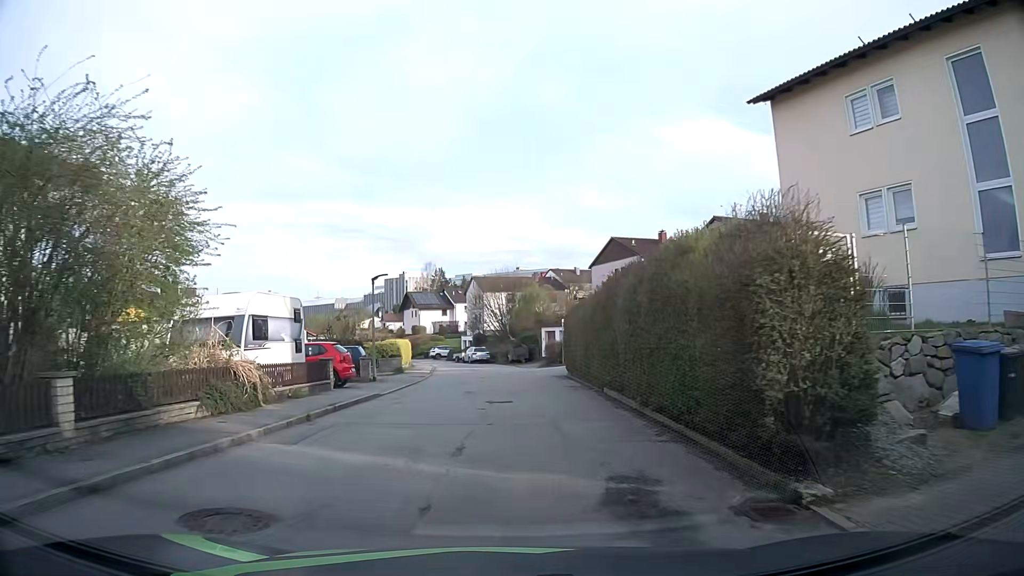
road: residential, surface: asphalt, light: Day
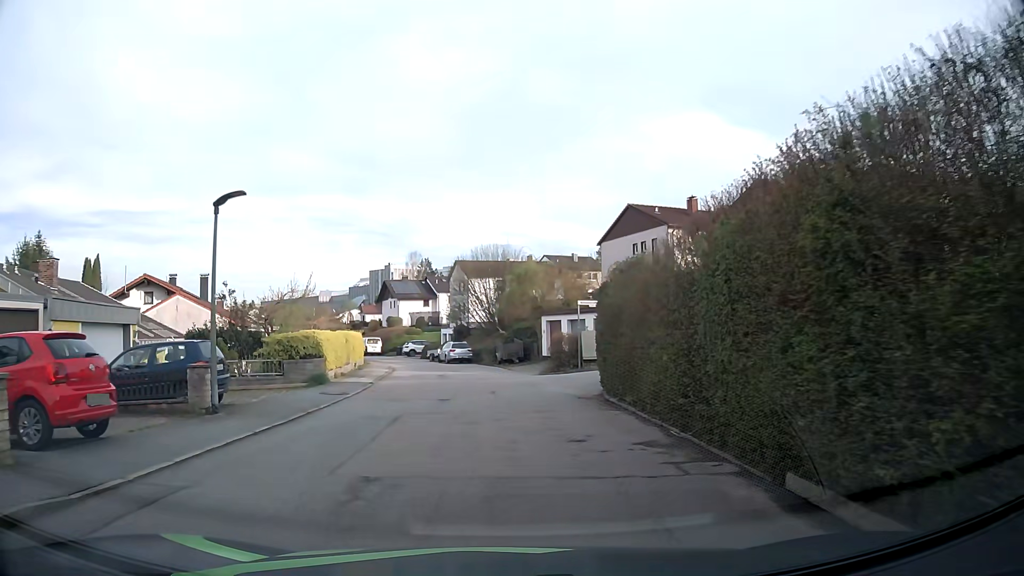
(+0.1, +13.2) m; 0°
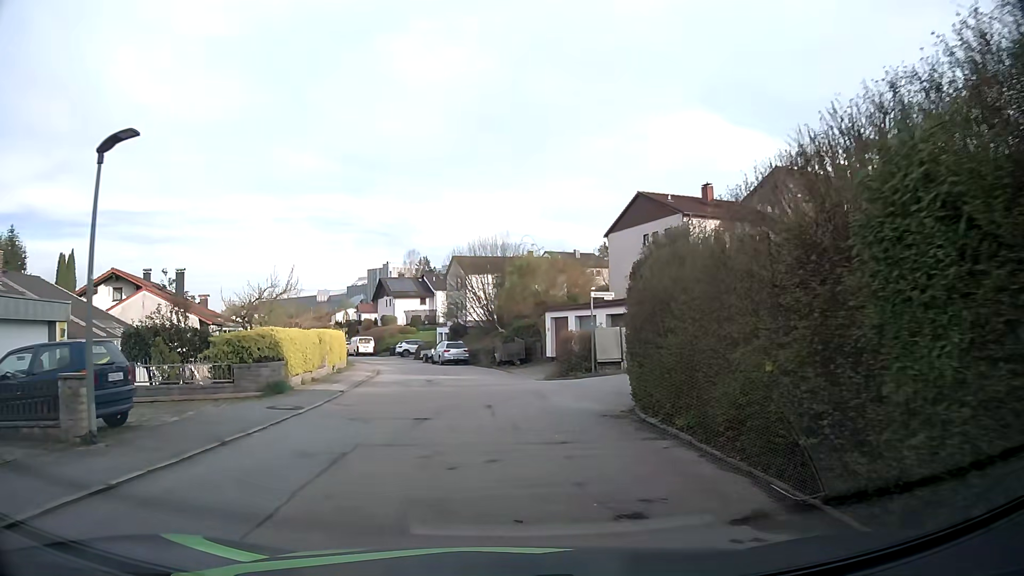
(0.0, +3.9) m; +1°
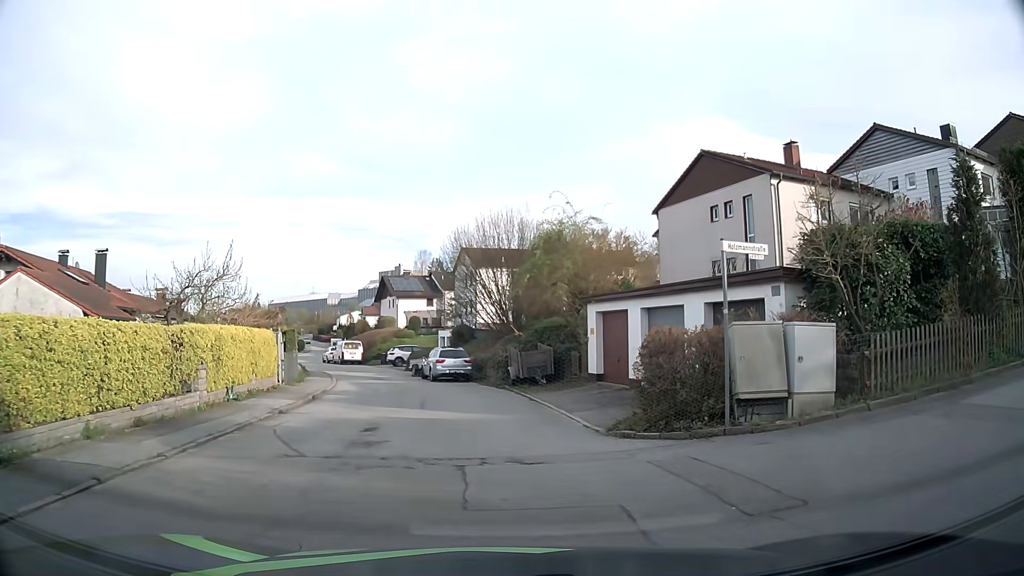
(-0.1, +11.7) m; -1°
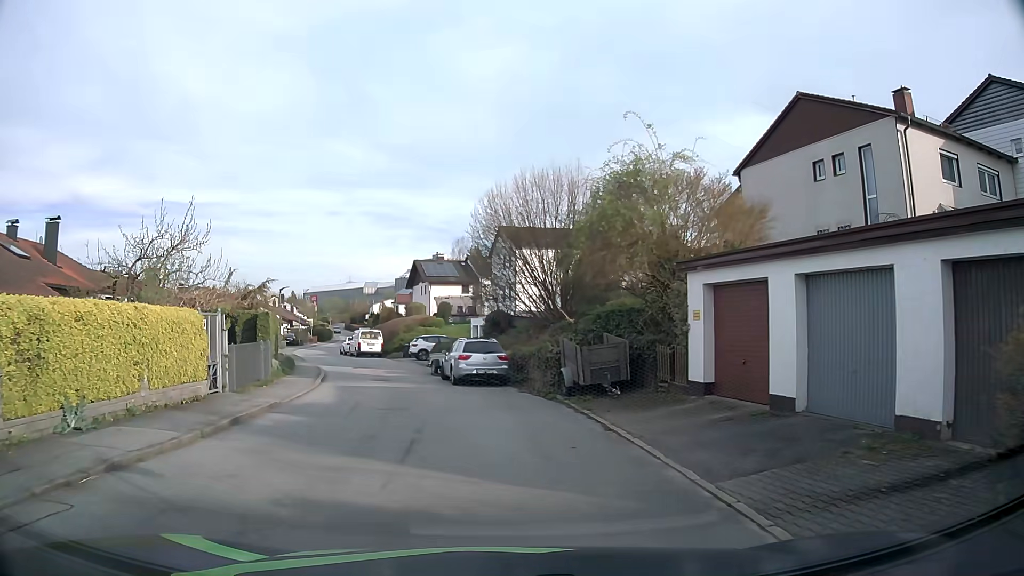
(-0.3, +8.1) m; -4°
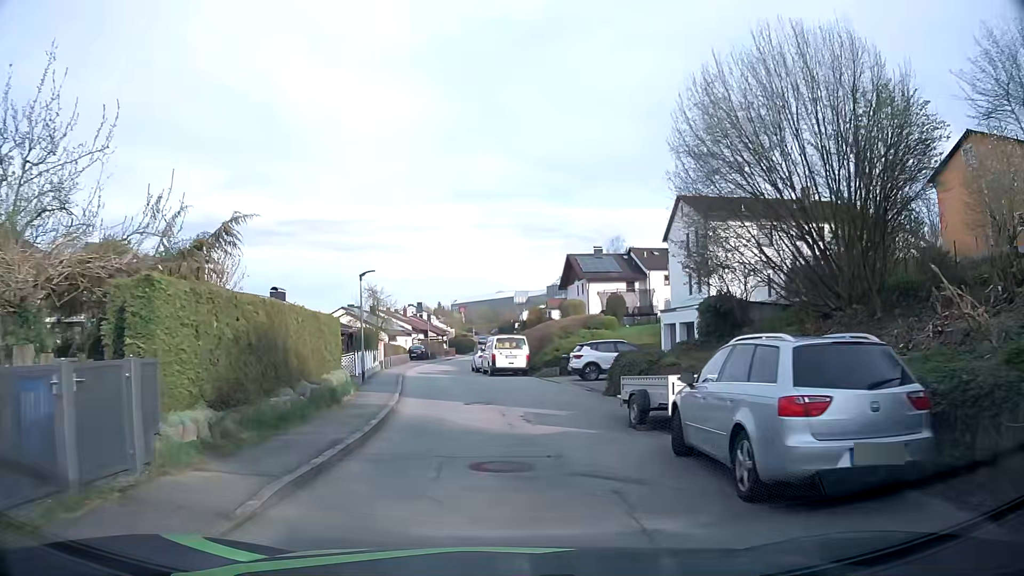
(-2.1, +15.4) m; -13°
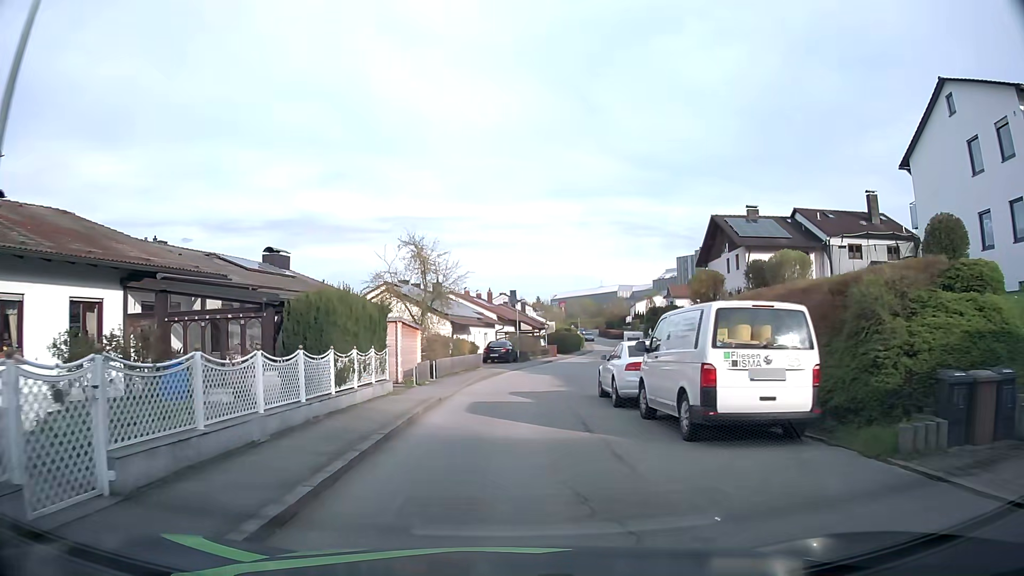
(-1.8, +23.2) m; -8°
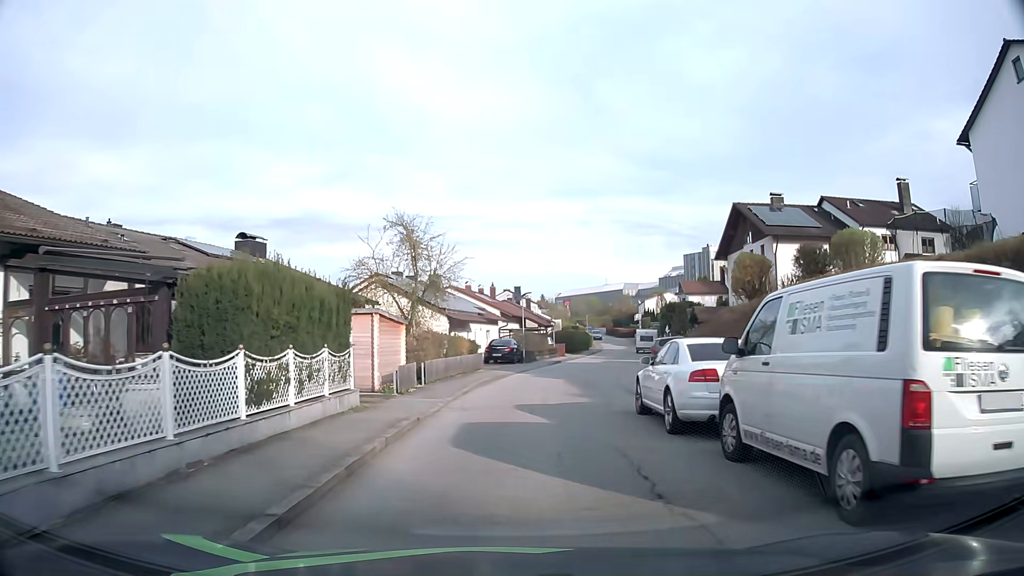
(0.0, +4.8) m; 0°
(0, +10) (+1, +20) (+3, +30) (+5, +39) (+8, +49) (+10, +59) (+10, +69) (+12, +79) (+14, +88) (+16, +98) m
